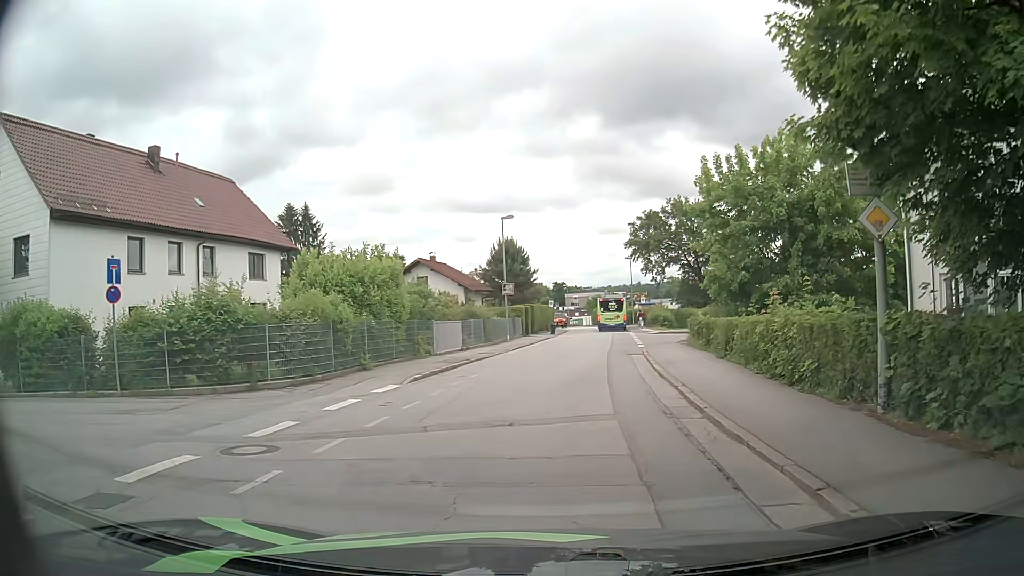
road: residential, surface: asphalt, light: Day
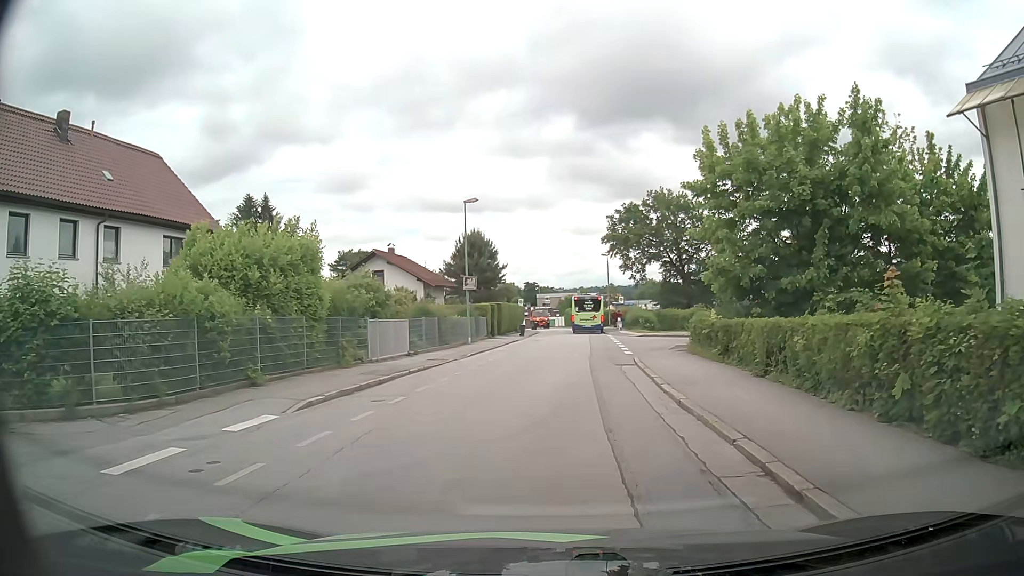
(+0.1, +5.8) m; +2°
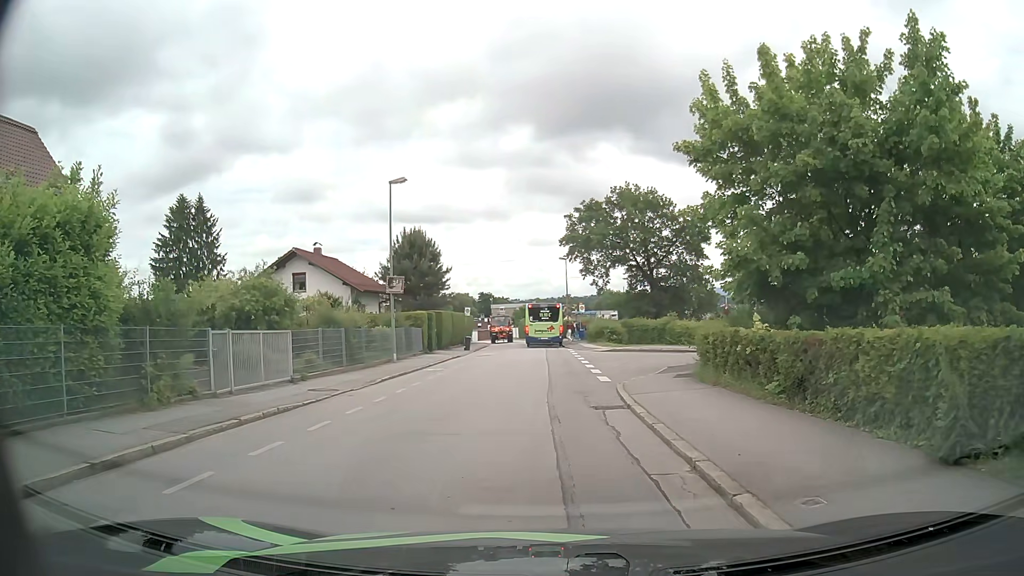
(+0.4, +7.9) m; +4°
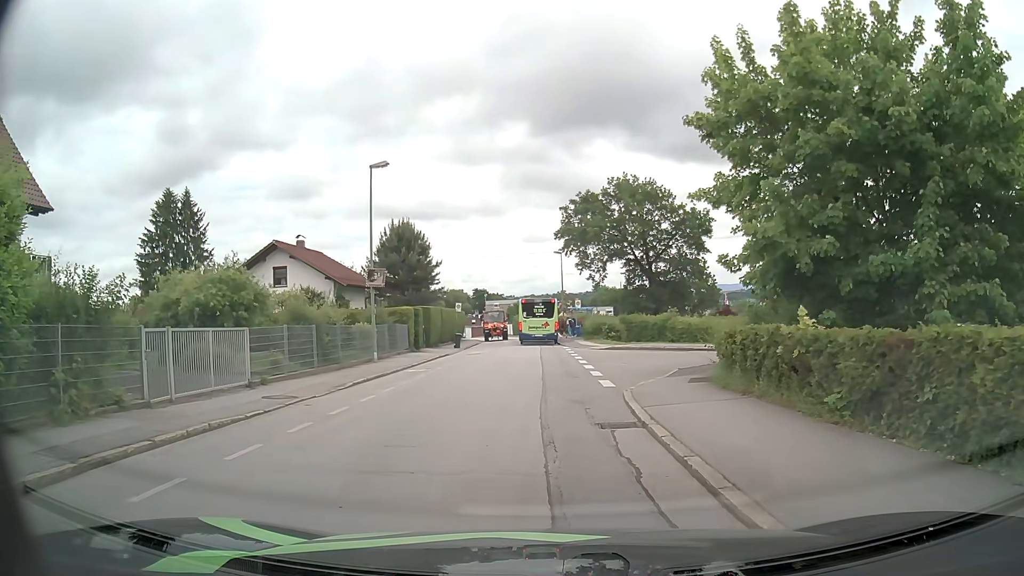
(0.0, +2.4) m; +2°
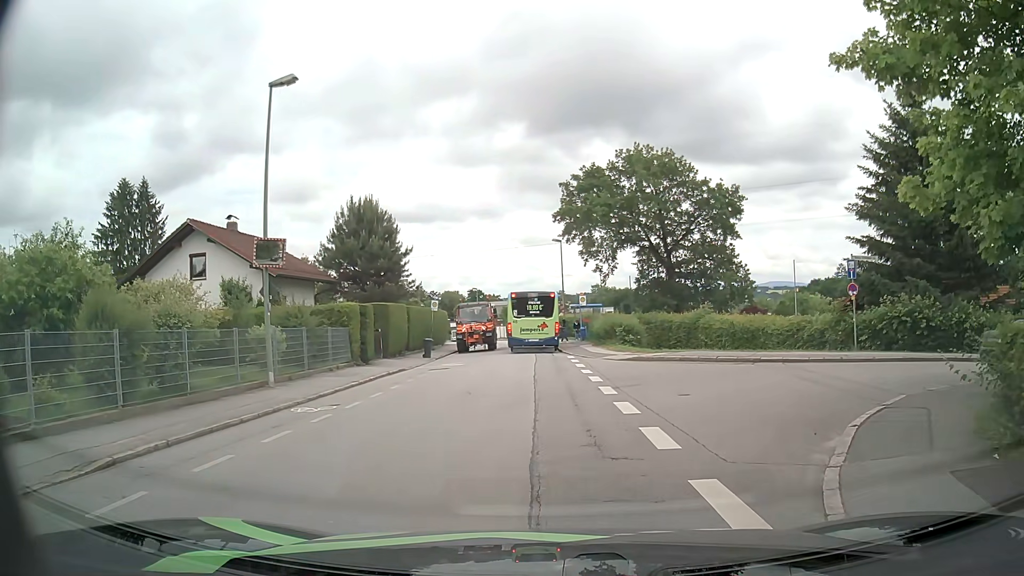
(-0.2, +10.3) m; 0°
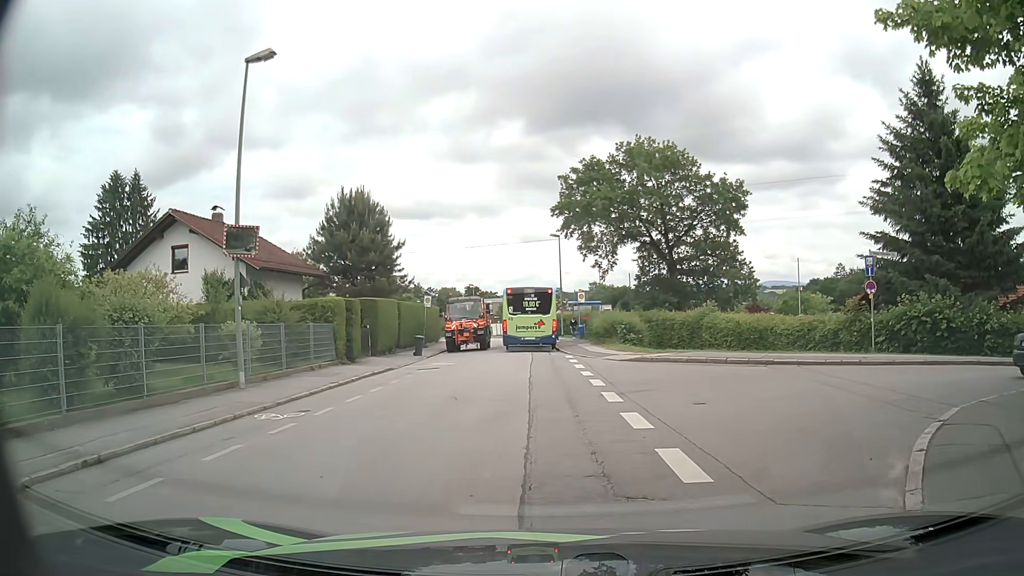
(0.0, +1.5) m; 0°
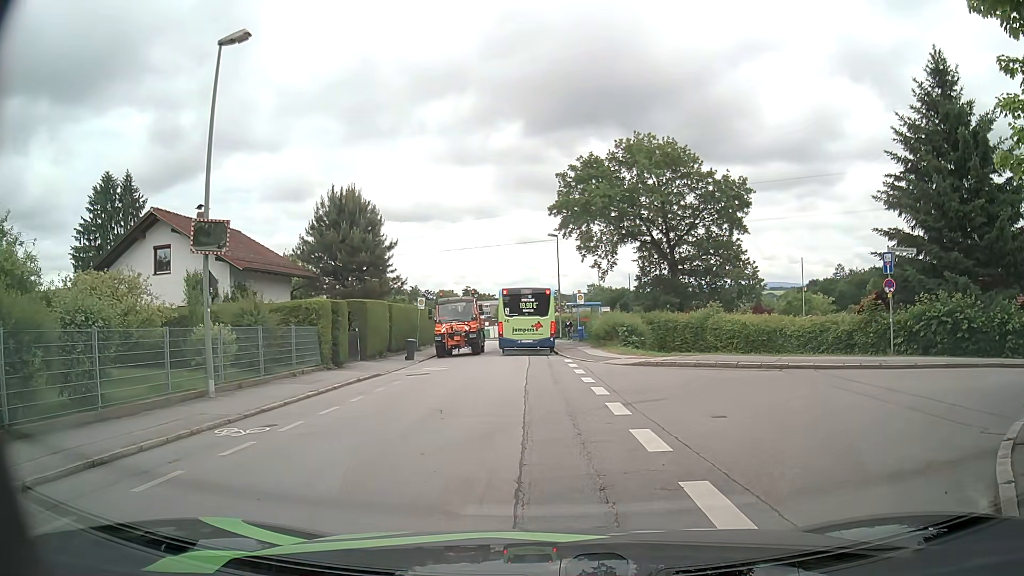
(0.0, +1.4) m; 0°
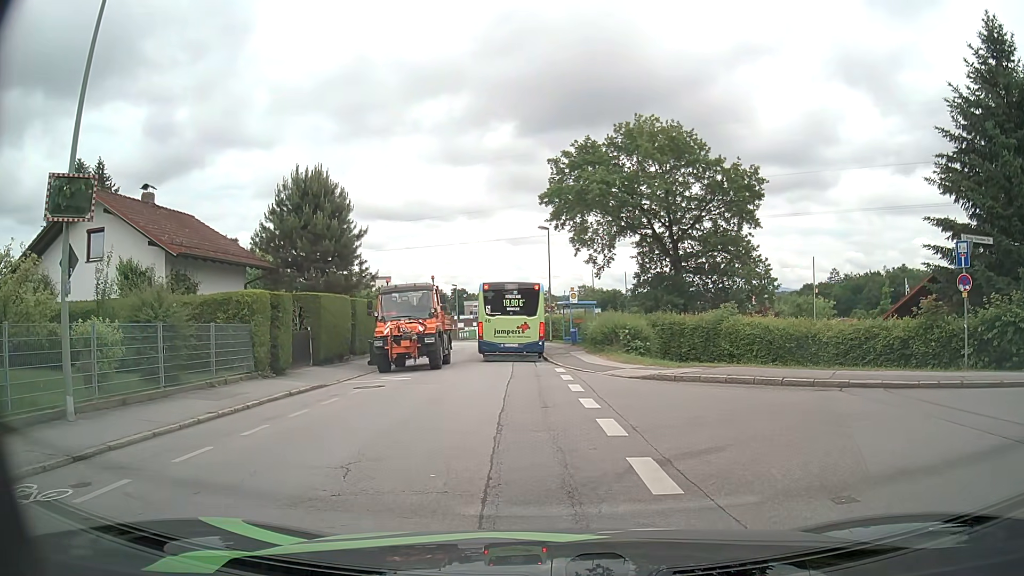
(0.0, +4.6) m; 0°
(0, +10) (-1, +20) (-1, +30) (-2, +40) (-3, +50) (-5, +60) (-7, +70) (-9, +79) (-12, +89) (-16, +98) m
